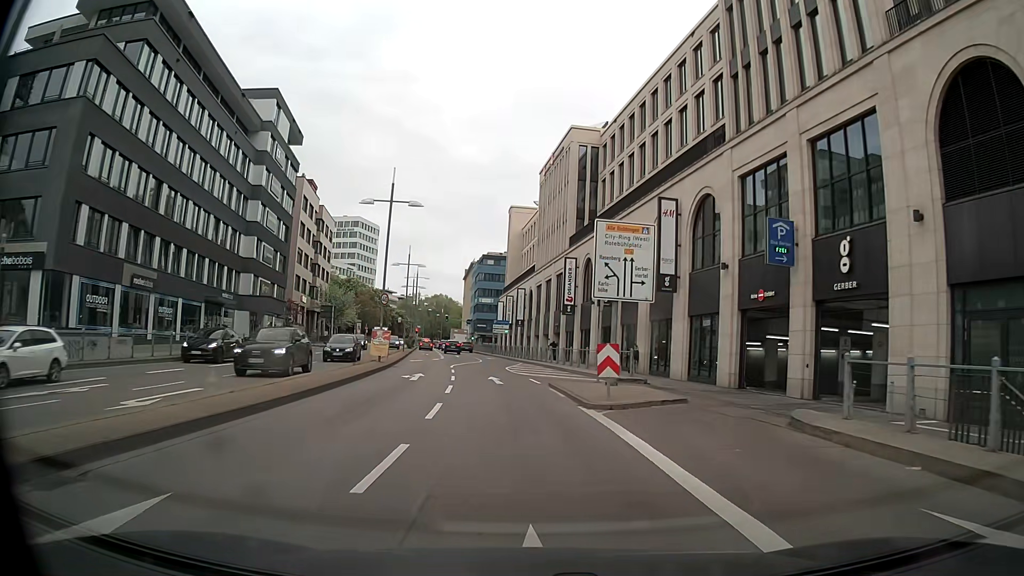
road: primary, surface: asphalt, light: Day
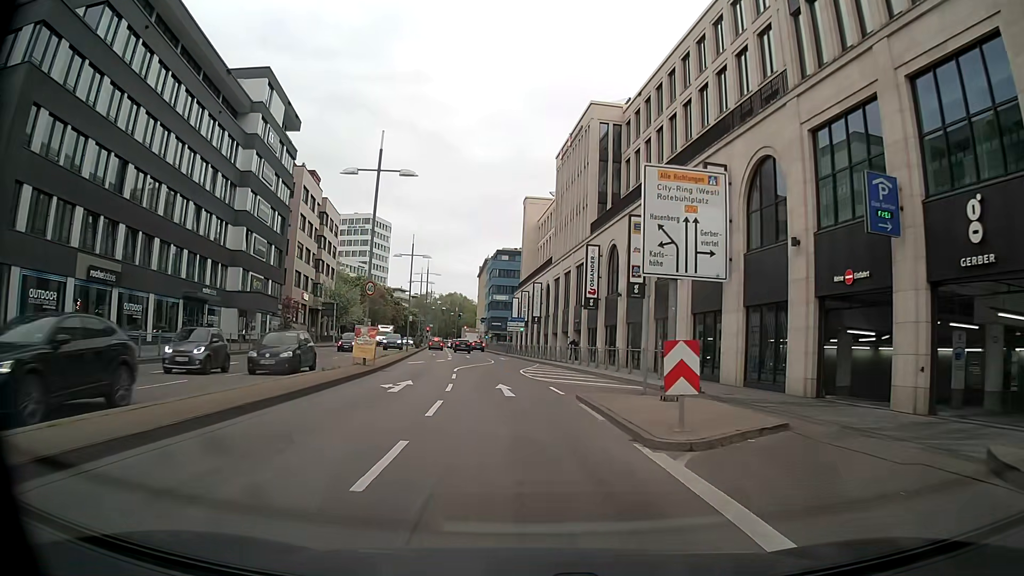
(-0.1, +6.0) m; -1°
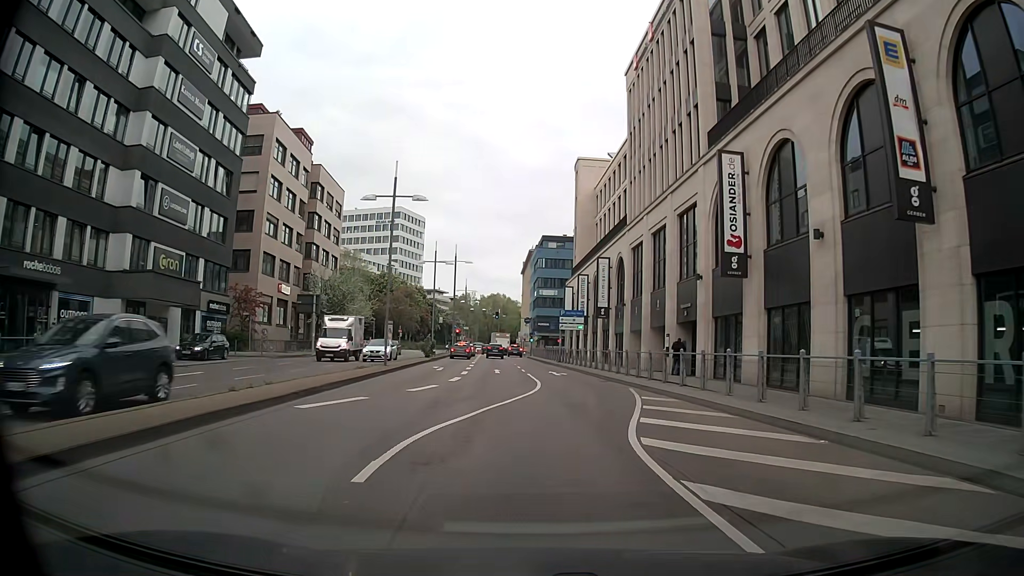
(-1.2, +23.7) m; -5°
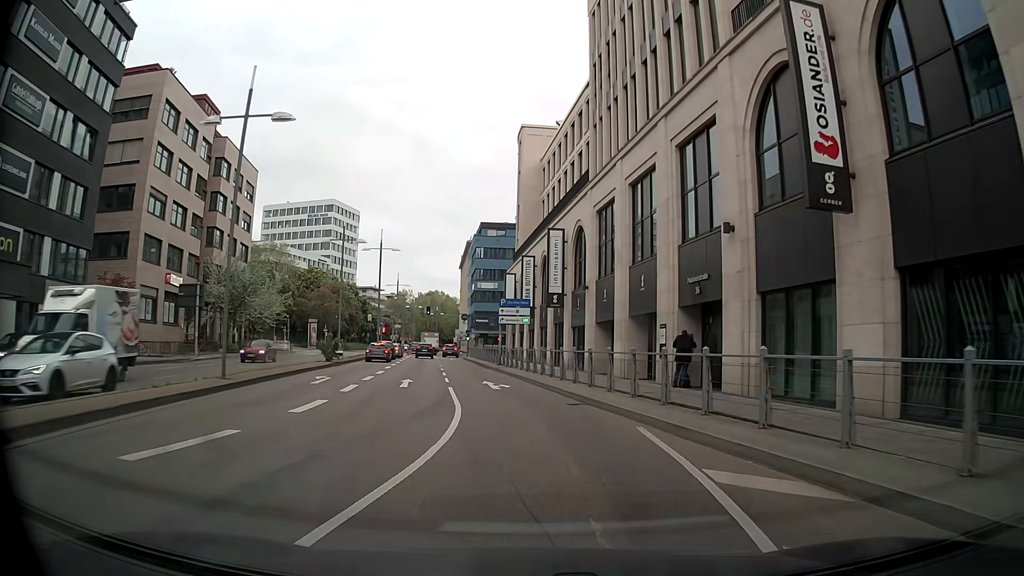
(+0.5, +11.7) m; +6°
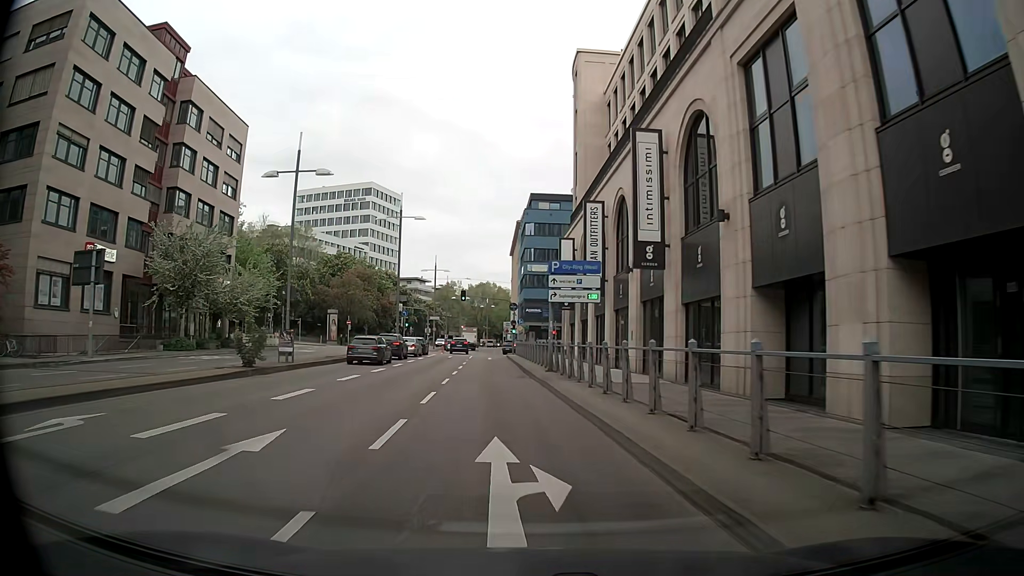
(-0.5, +17.4) m; -5°
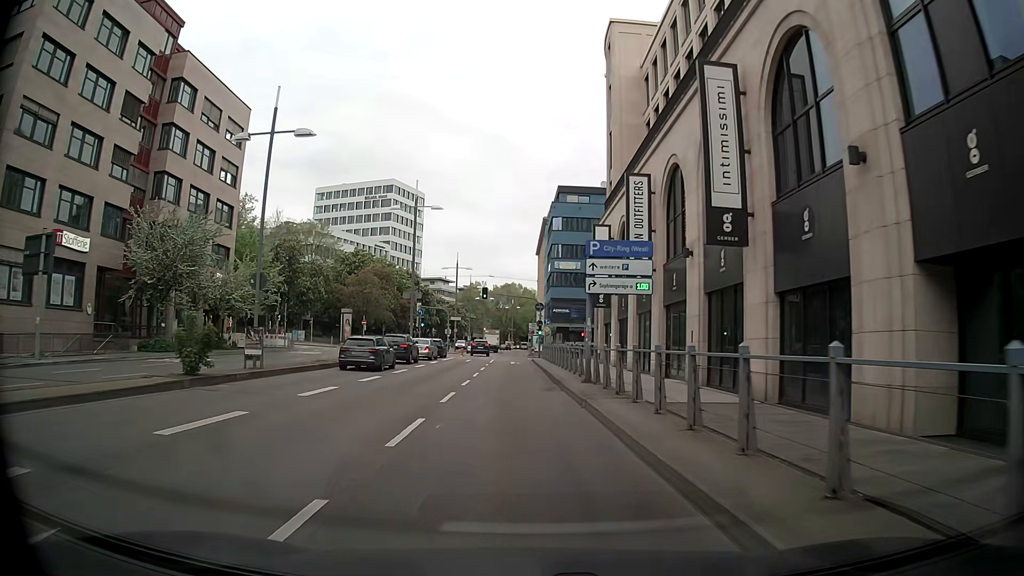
(-0.1, +5.7) m; -3°
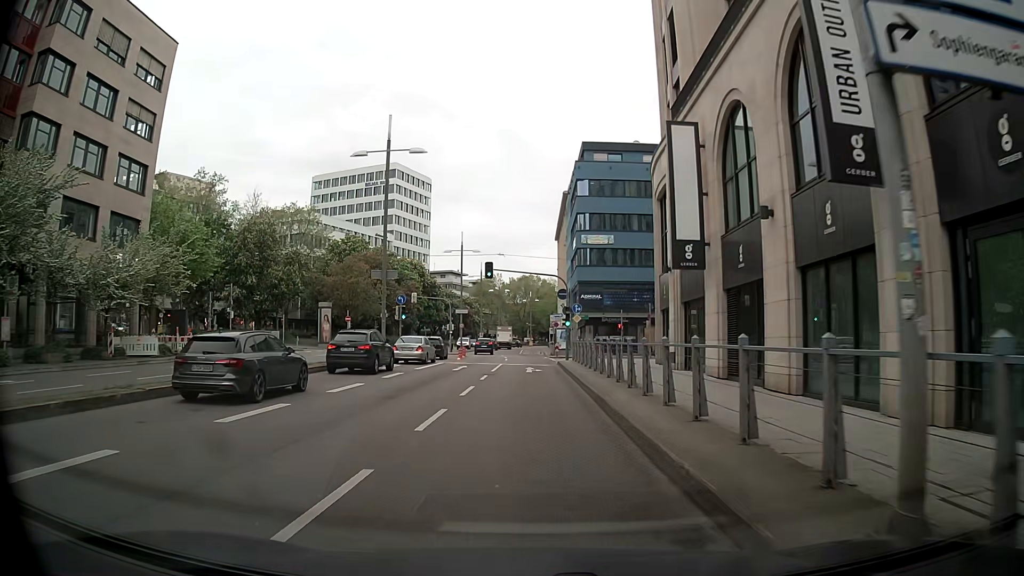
(-0.1, +16.9) m; -1°
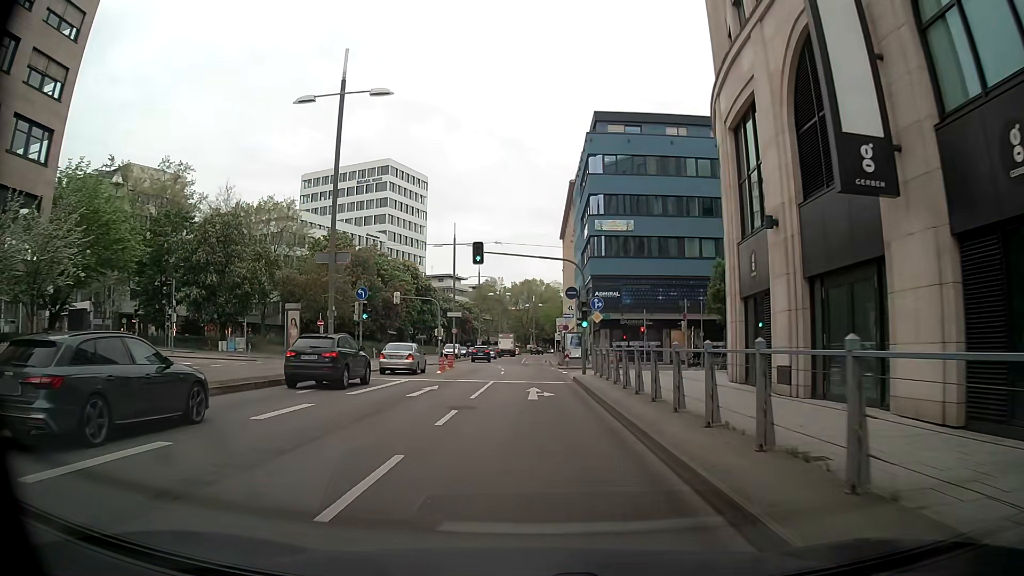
(-0.1, +11.0) m; -1°
